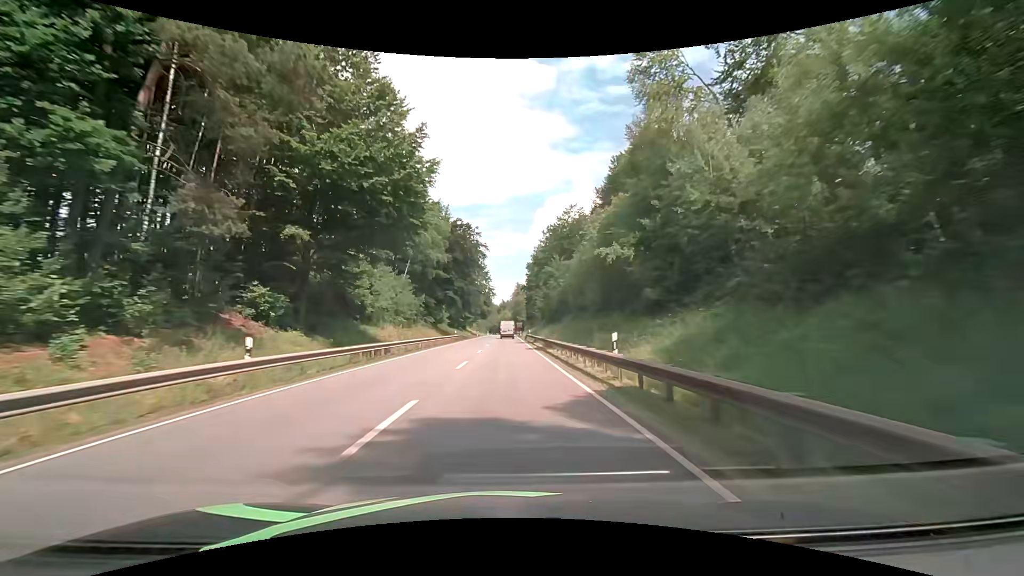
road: primary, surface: asphalt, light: Day
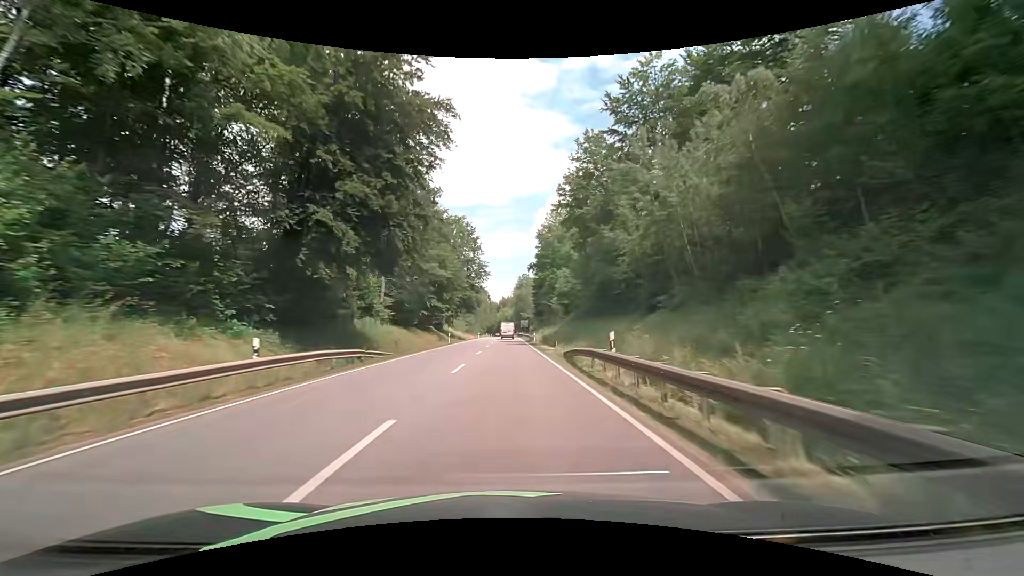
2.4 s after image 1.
(0.0, +49.9) m; 0°
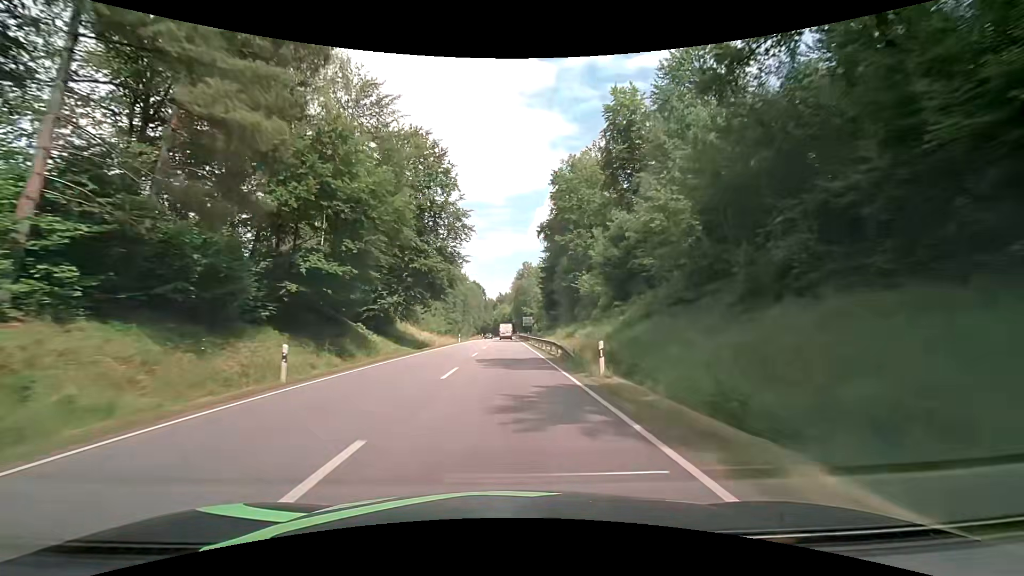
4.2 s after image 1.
(-0.1, +37.5) m; -1°
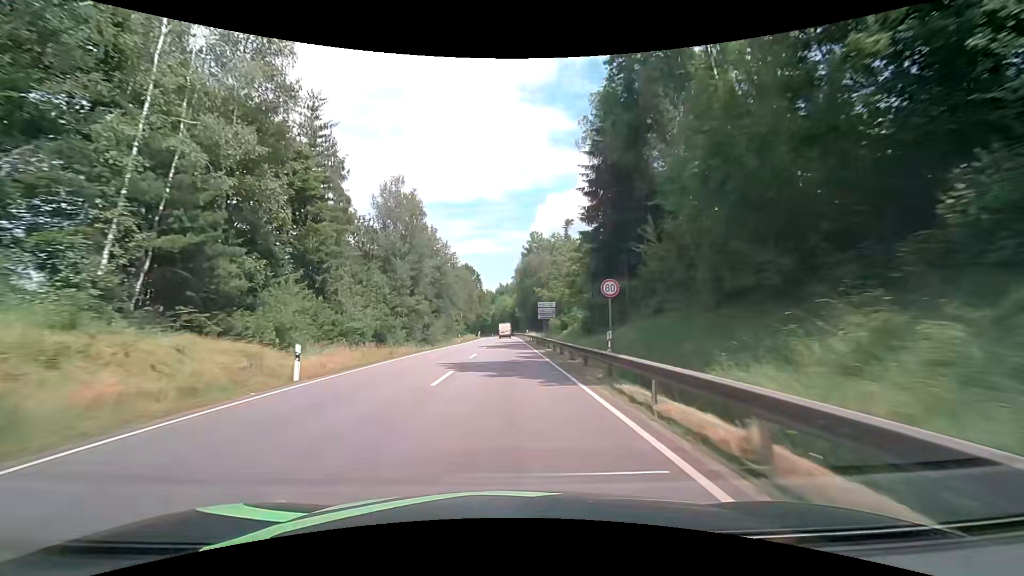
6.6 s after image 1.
(+0.4, +50.0) m; 0°
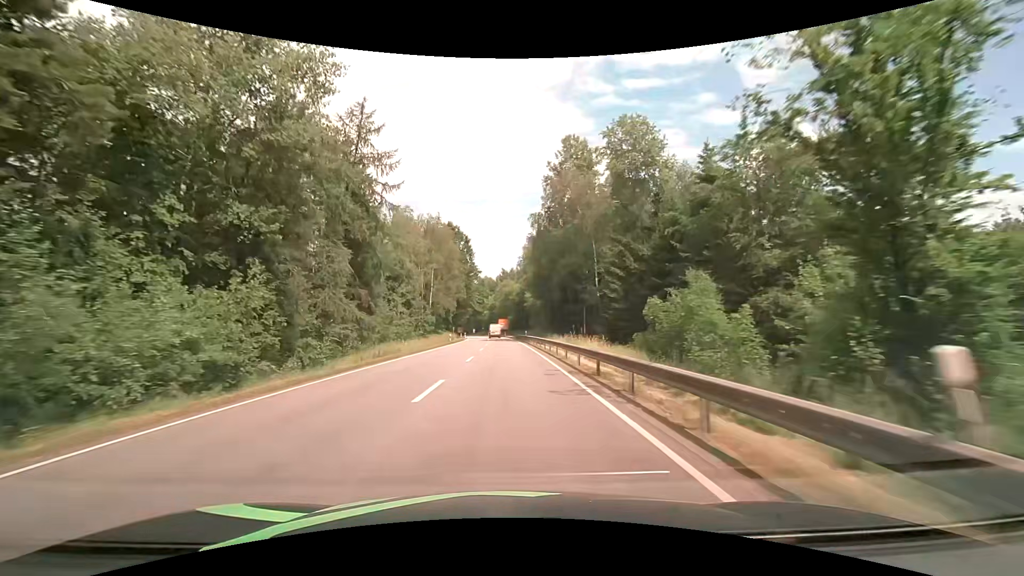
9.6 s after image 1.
(+0.1, +62.8) m; 0°
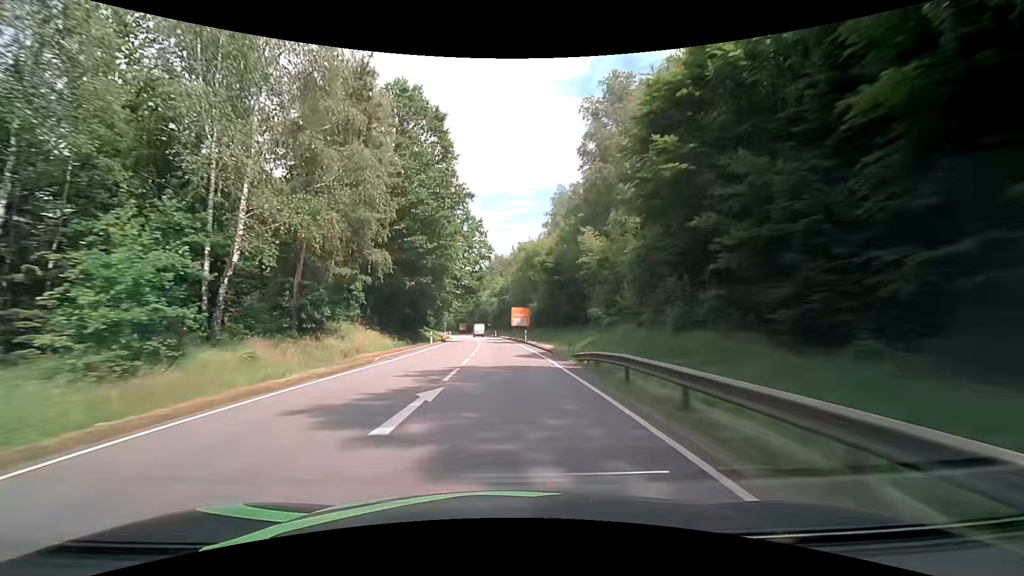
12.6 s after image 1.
(-0.4, +62.8) m; -1°
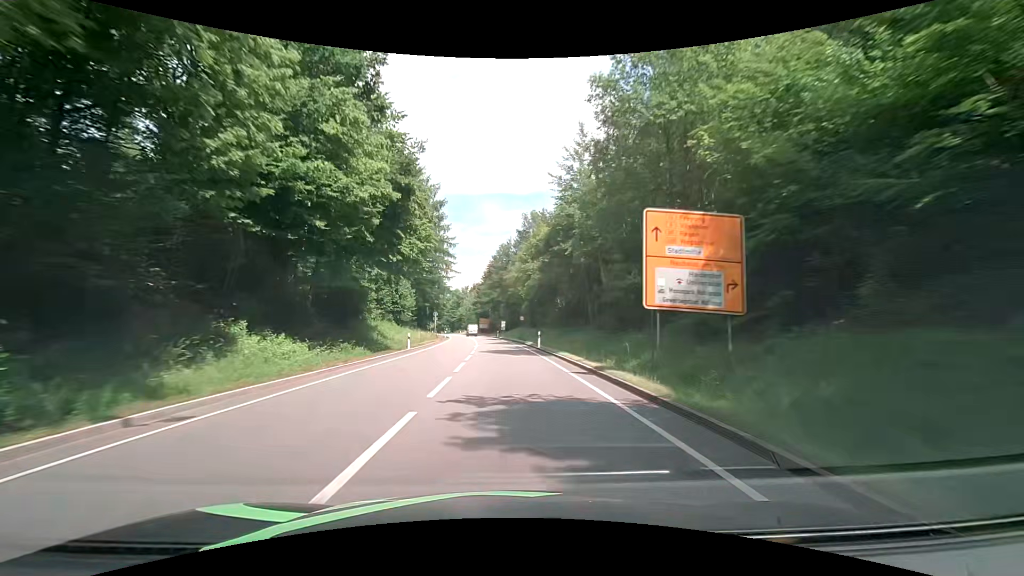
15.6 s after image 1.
(-1.9, +62.8) m; -4°
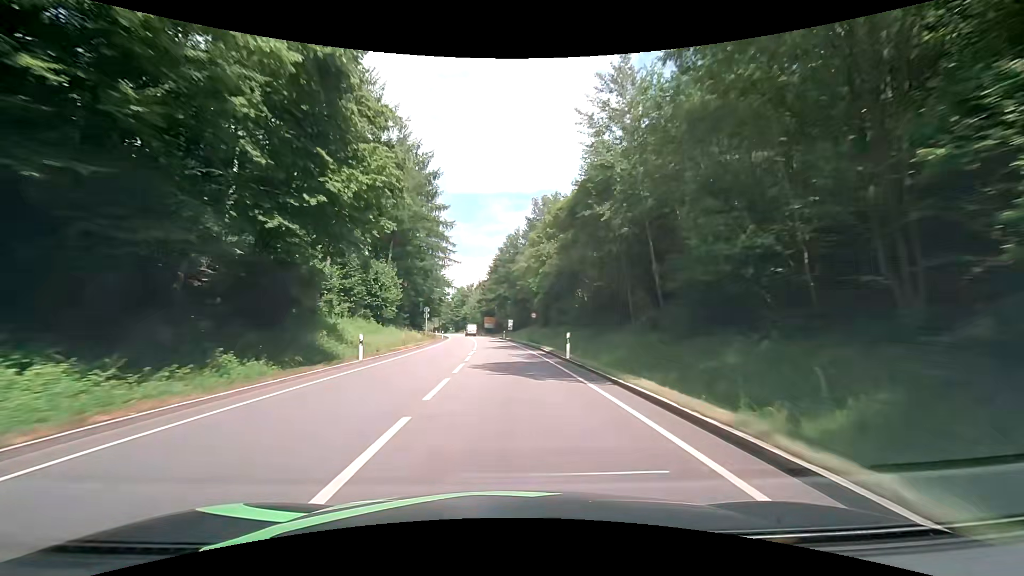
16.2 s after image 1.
(-0.2, +12.6) m; -1°
(0, +10) (0, +20) (0, +30) (-1, +40) (-1, +50) (-2, +60) (-3, +70) (-4, +80) (-5, +90) (-6, +100) m
